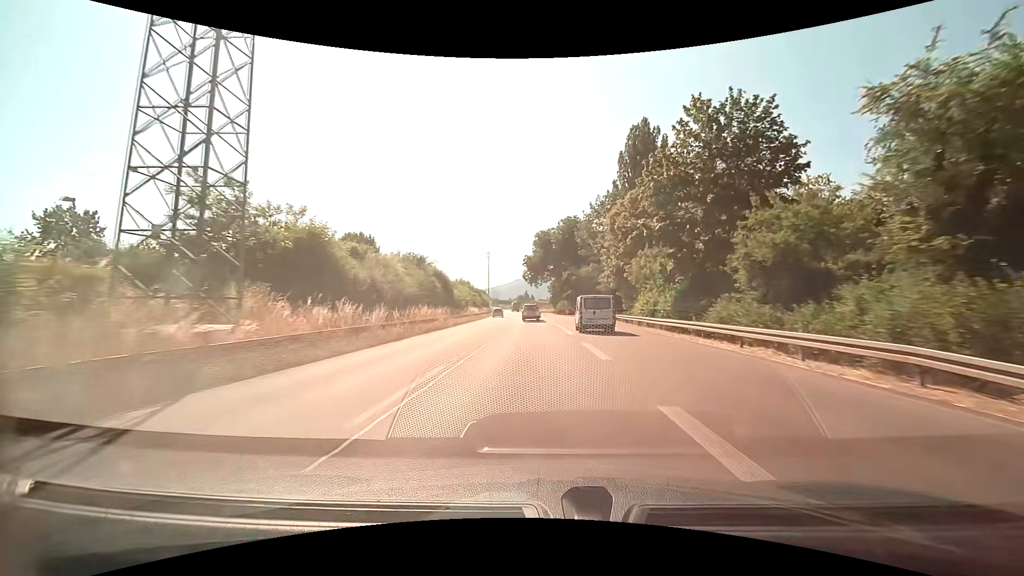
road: trunk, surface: asphalt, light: Day
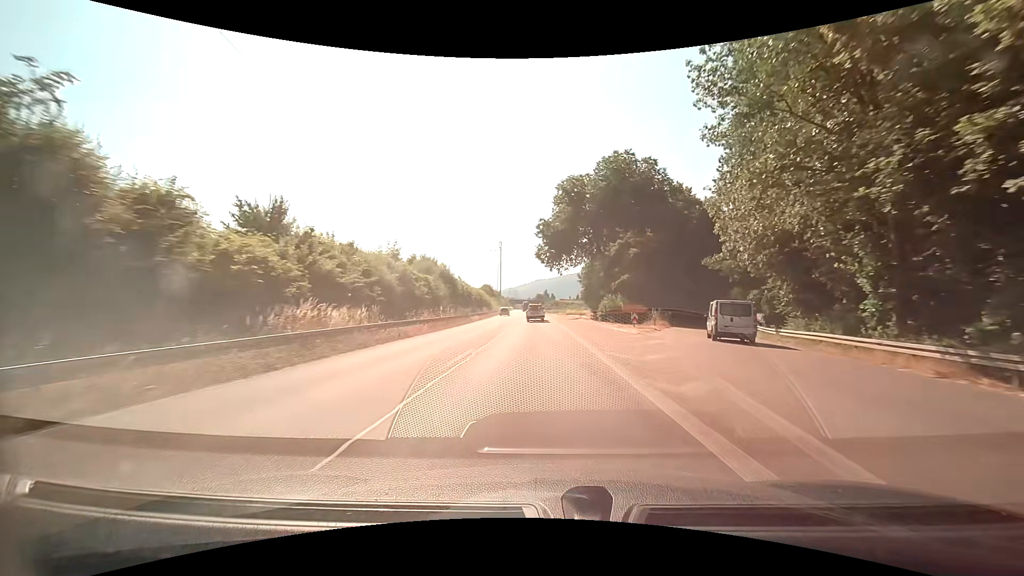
(-1.2, +49.2) m; -2°
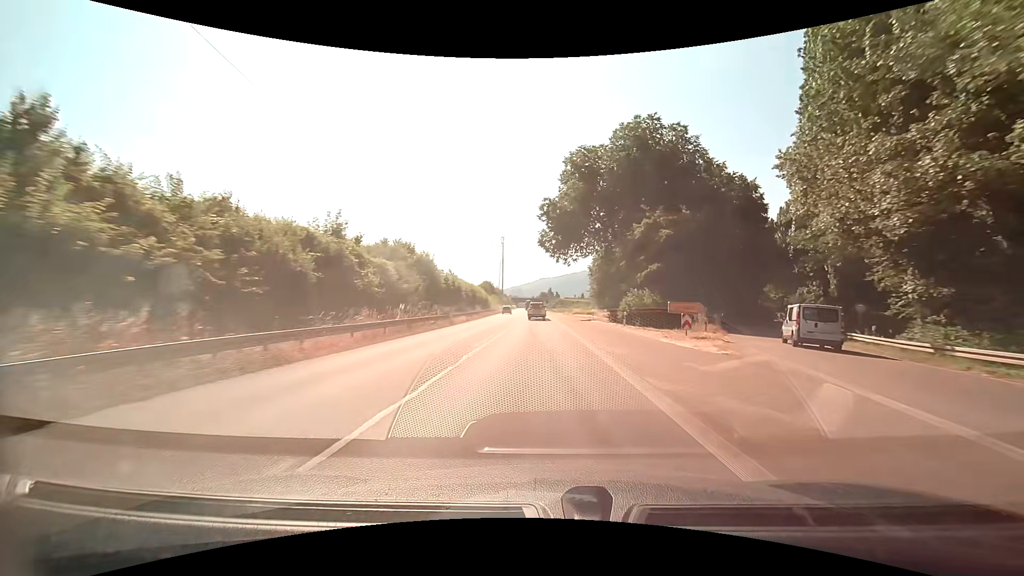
(-0.1, +12.3) m; -1°
(0, +10) (0, +20) (0, +30) (0, +40) (-1, +50) (-1, +60) (-1, +70) (-1, +80) (-2, +90) (-2, +100) m
